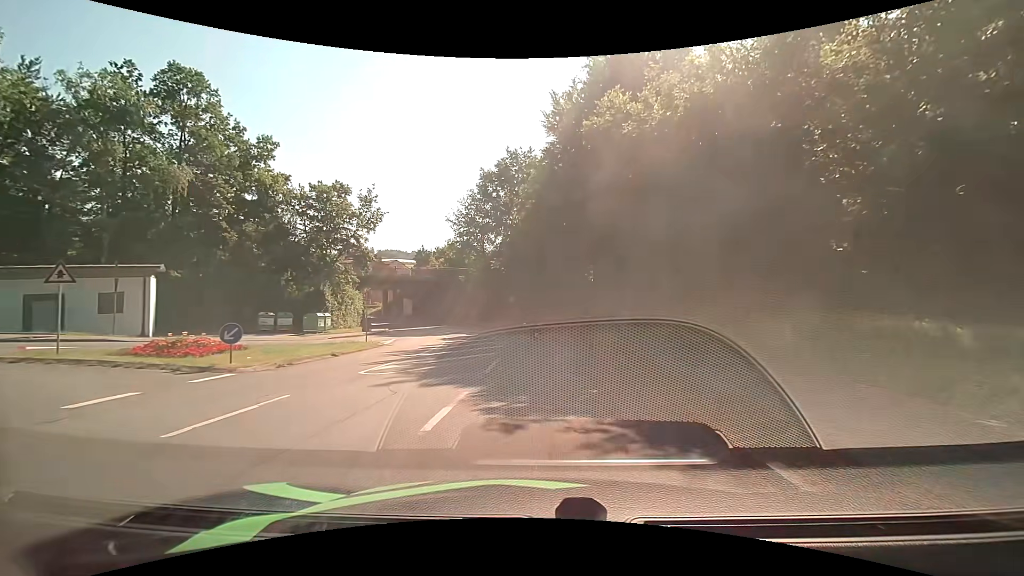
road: unclassified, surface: asphalt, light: Day
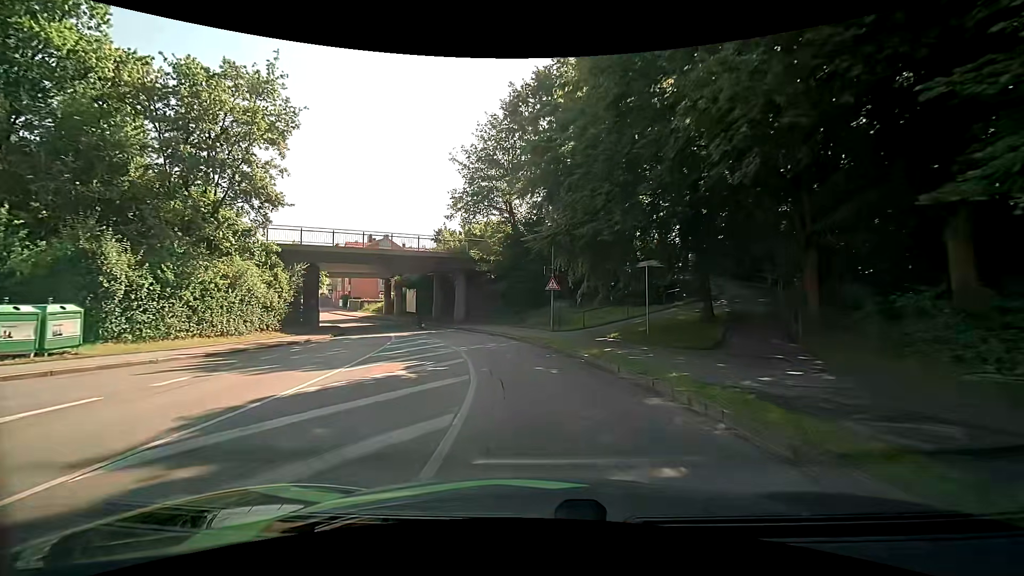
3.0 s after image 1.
(-0.6, +25.6) m; -7°
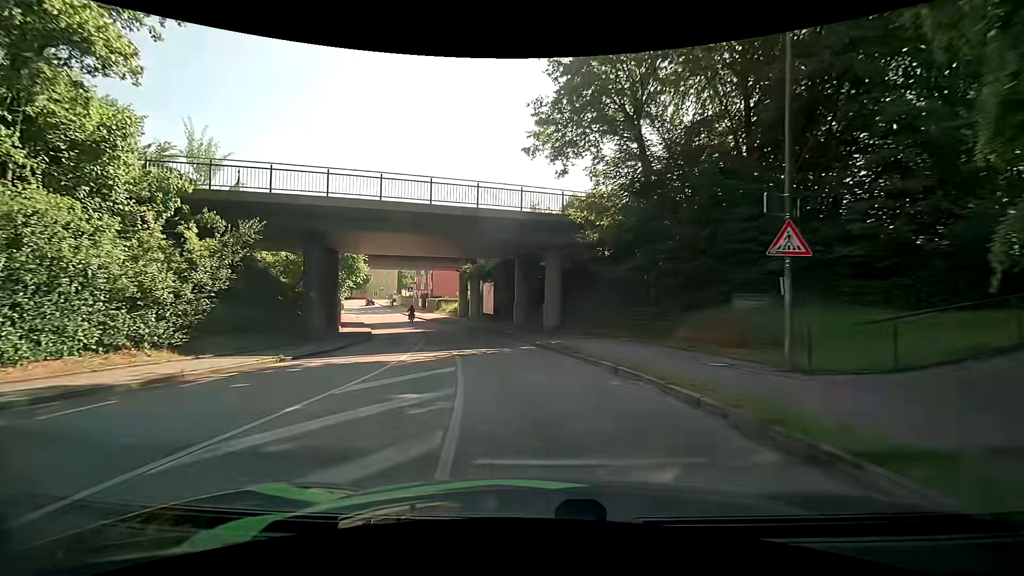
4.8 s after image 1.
(-1.3, +17.3) m; -10°
